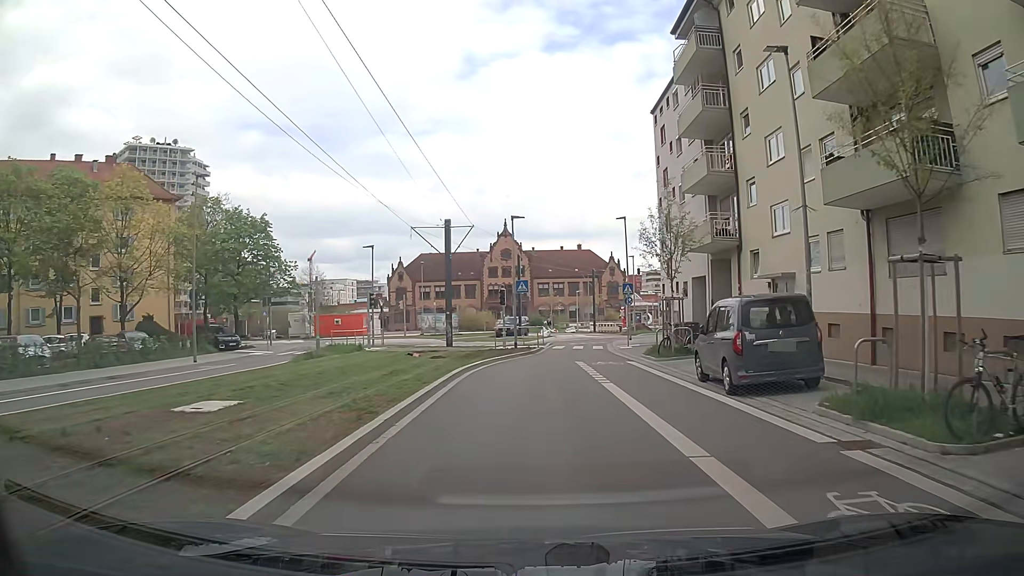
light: Day
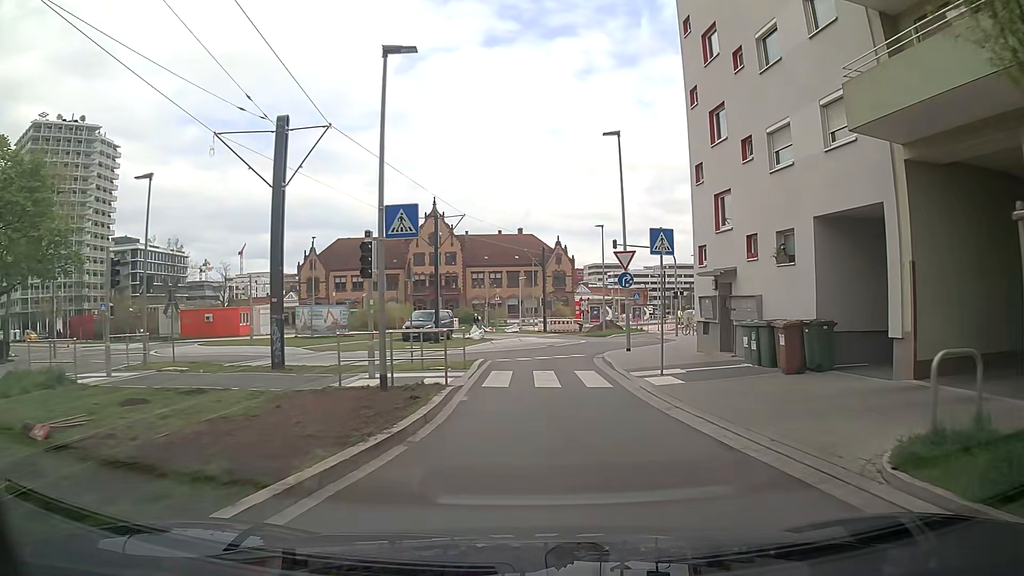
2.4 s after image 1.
(+0.8, +20.2) m; +6°
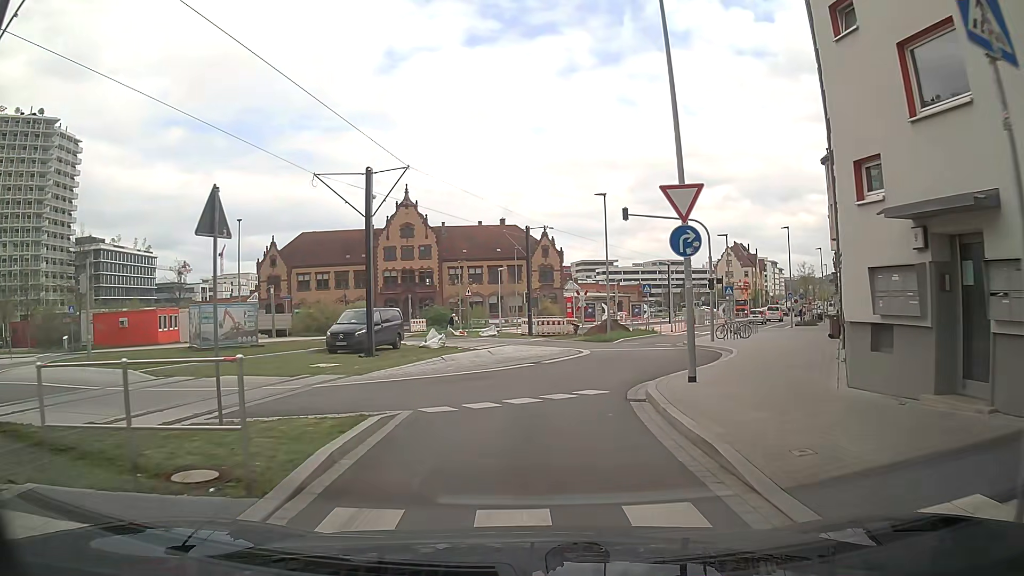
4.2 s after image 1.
(+0.2, +11.9) m; +2°
(0, +10) (+2, +20) (+4, +30) (+7, +39) (+12, +48) (+16, +57) (+21, +66) (+26, +74) (+30, +83) (+35, +92) m
